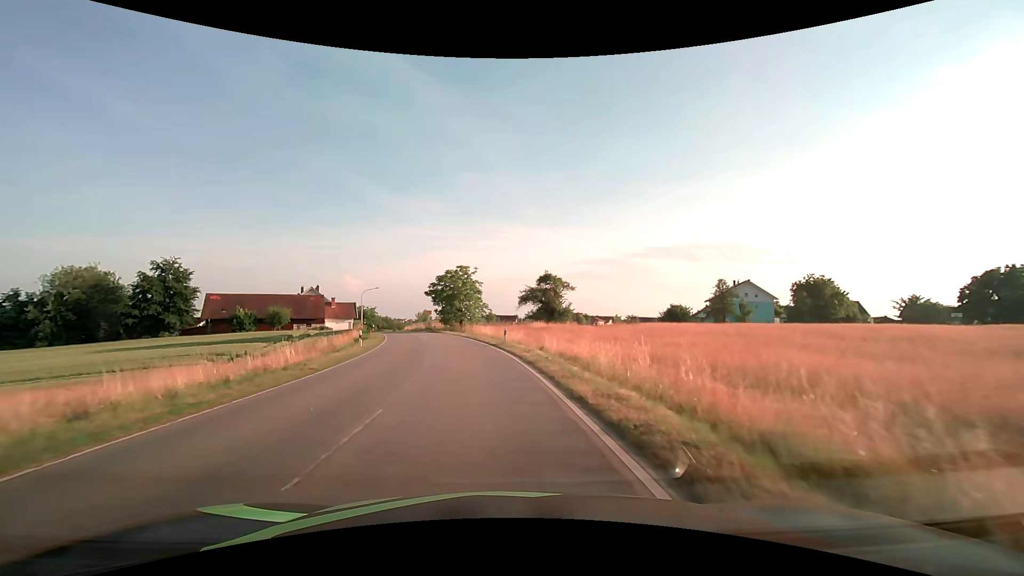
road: tertiary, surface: asphalt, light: Day
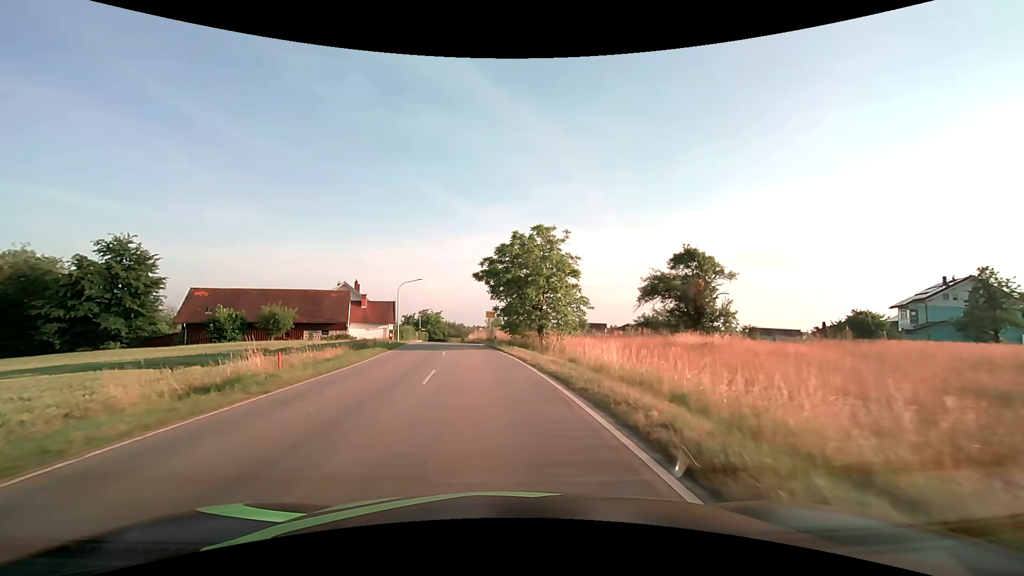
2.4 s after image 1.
(-2.4, +28.6) m; -9°
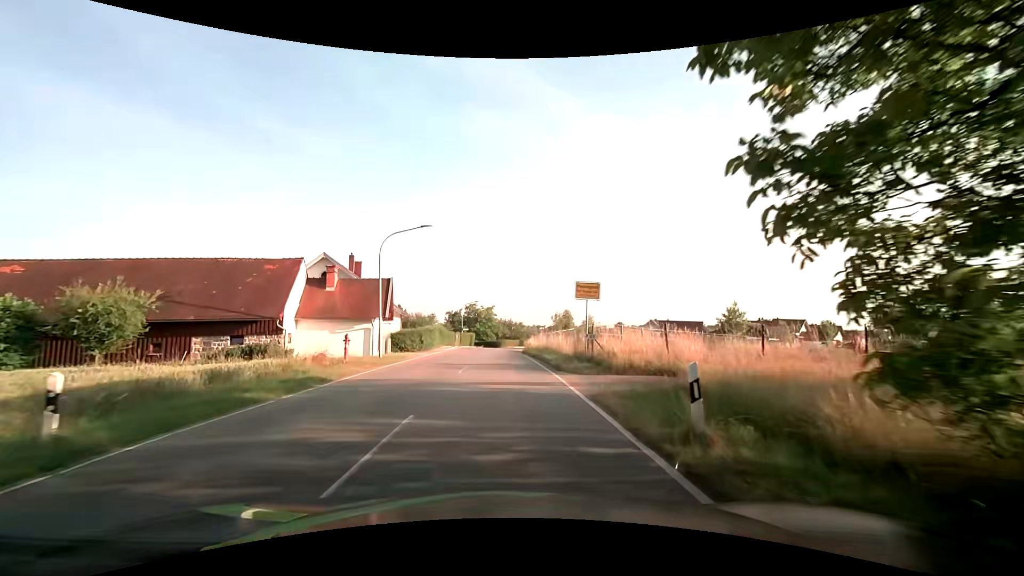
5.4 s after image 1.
(-2.4, +31.9) m; -7°
(0, +10) (0, +20) (0, +30) (0, +40) (0, +50) (0, +60) (+1, +70) (+2, +80) (+4, +90) (+6, +99) m
